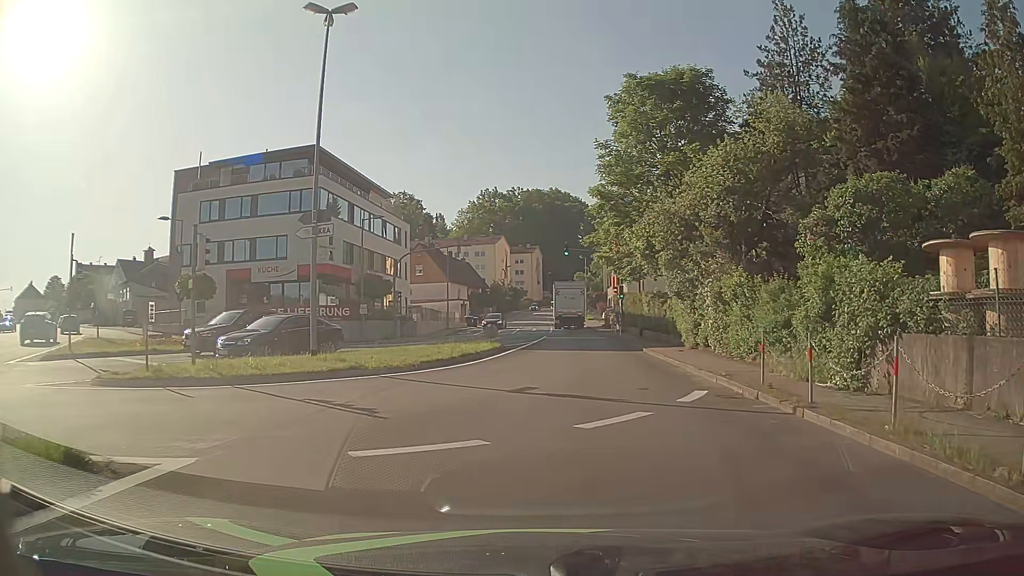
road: tertiary_link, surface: asphalt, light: Day
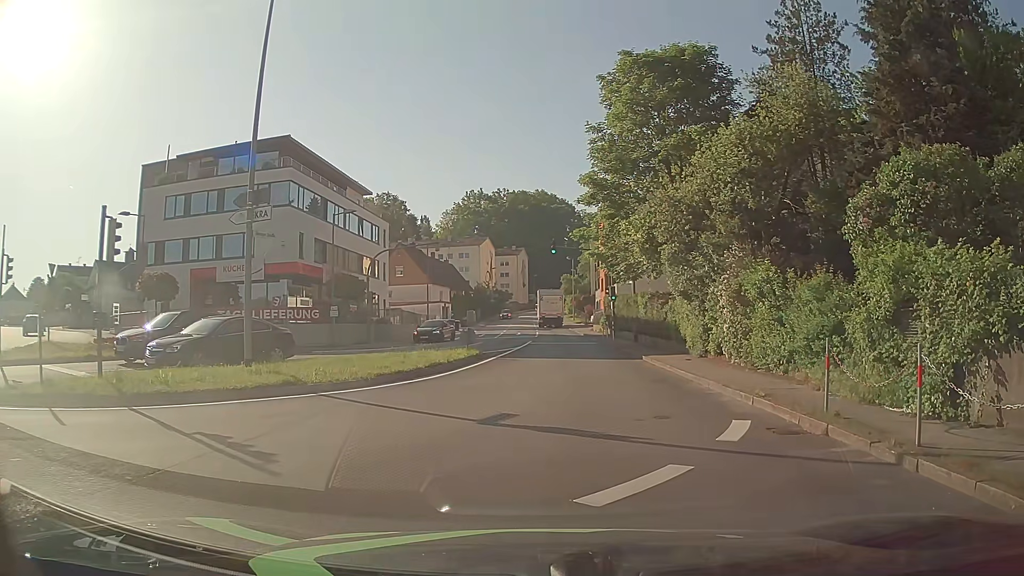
(0.0, +3.1) m; +1°
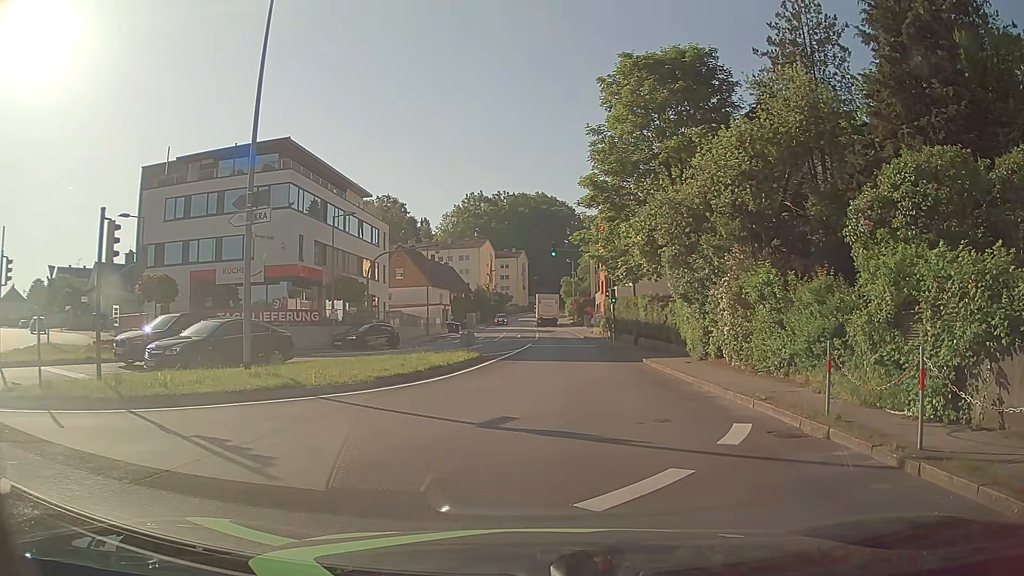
(0.0, +0.1) m; 0°
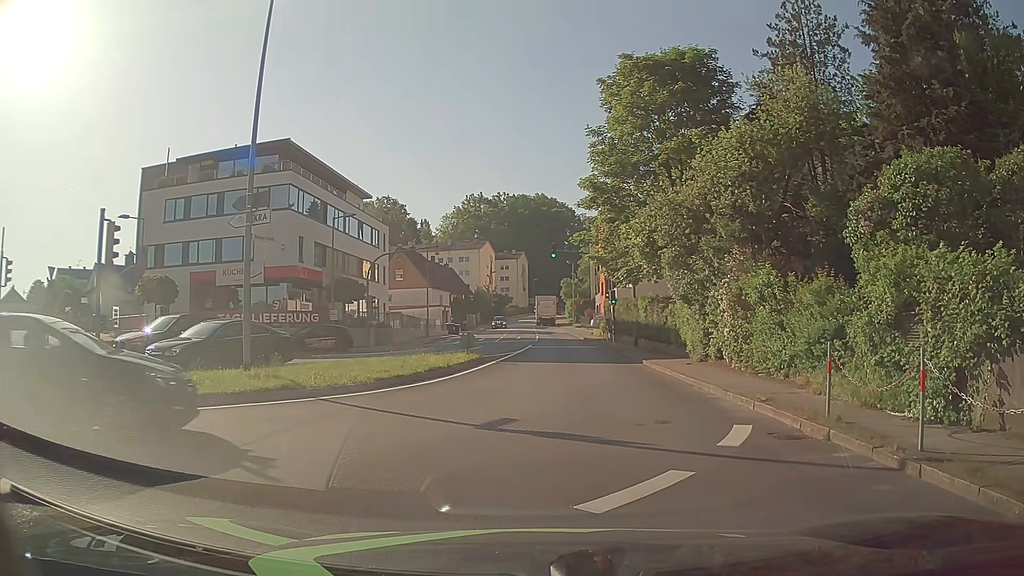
(0.0, 0.0) m; 0°
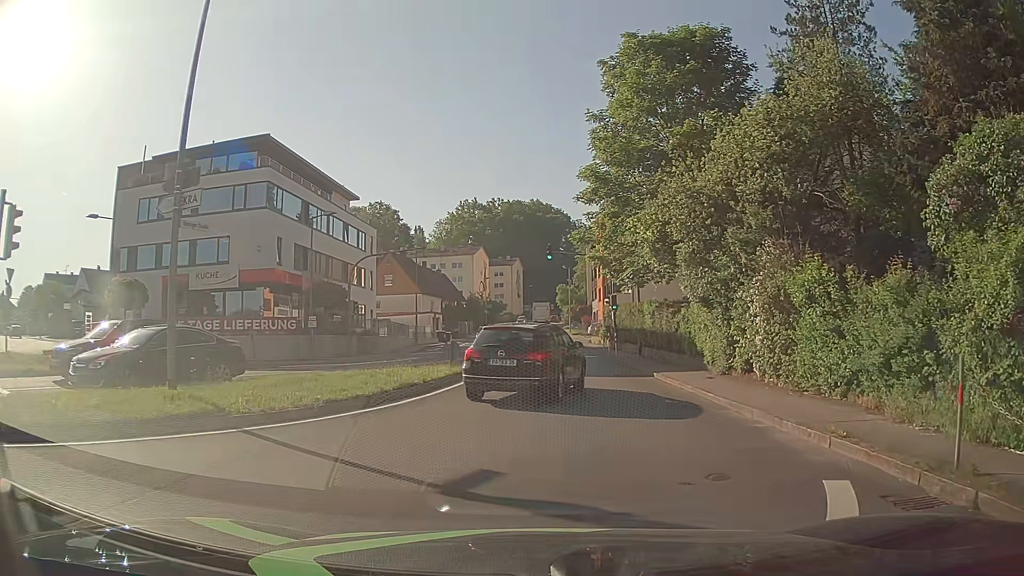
(+0.1, +3.5) m; +1°
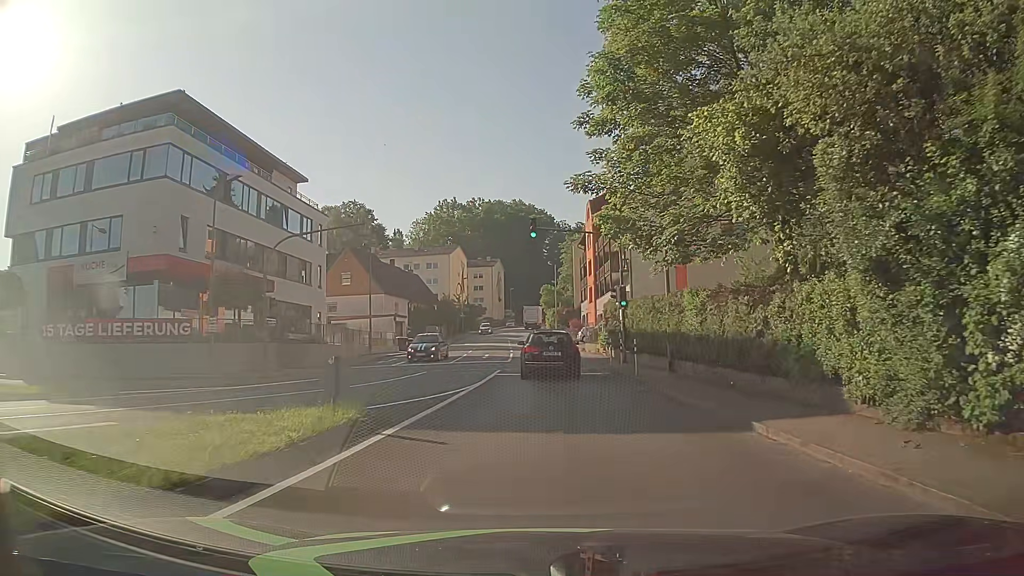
(+0.1, +11.1) m; 0°
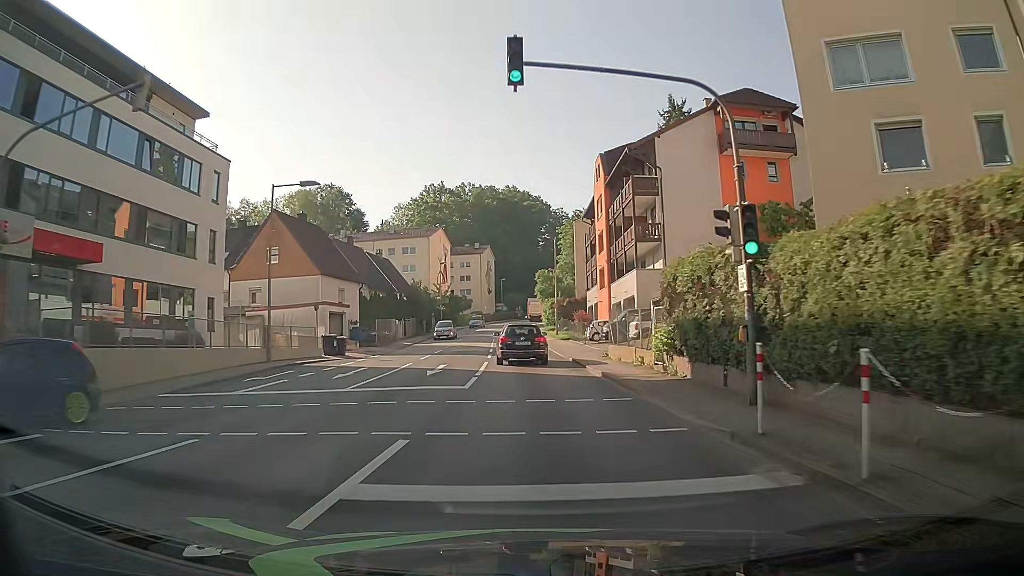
(+0.5, +17.6) m; +2°
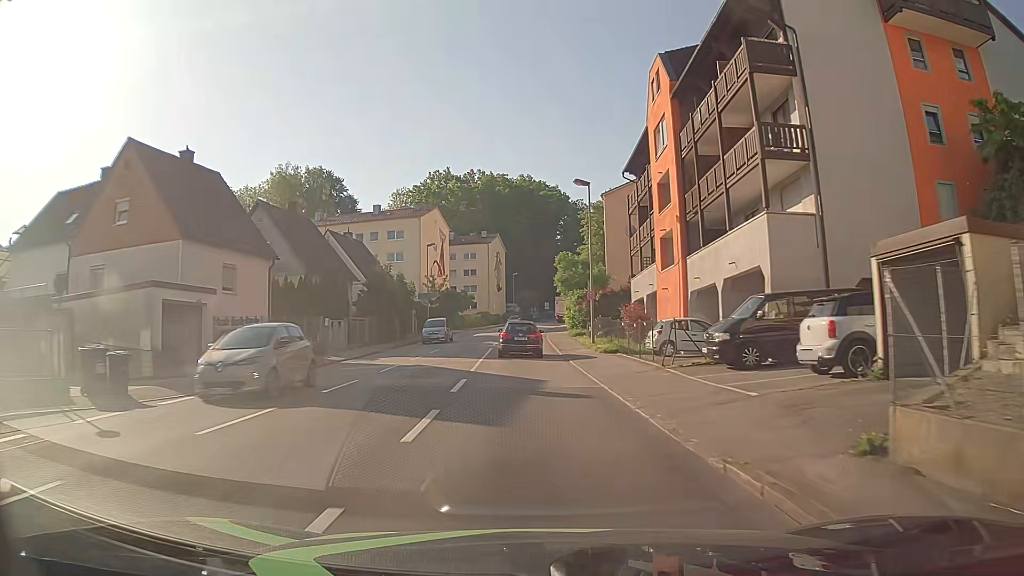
(-0.1, +20.9) m; -1°
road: tertiary
